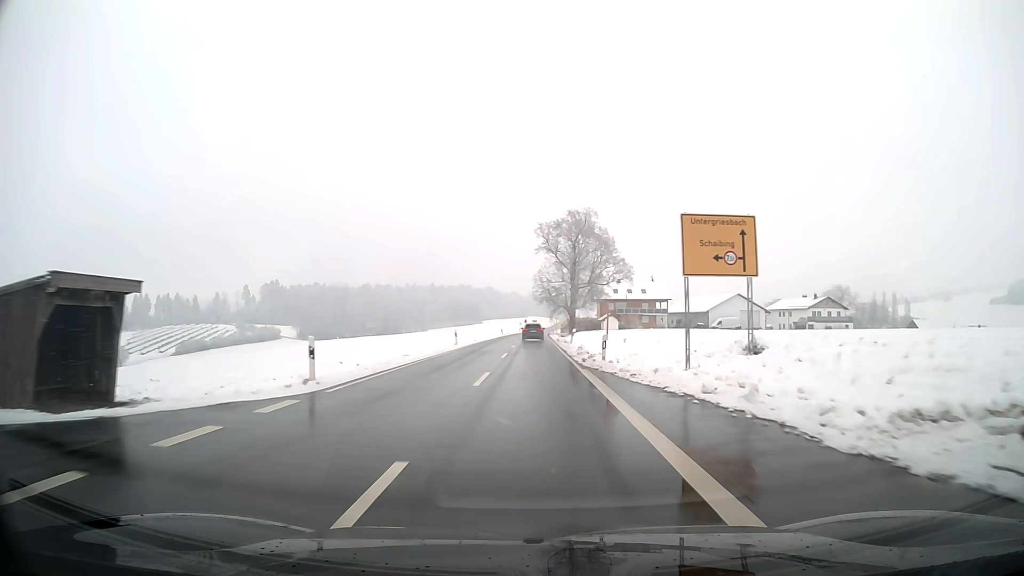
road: secondary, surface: asphalt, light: Day
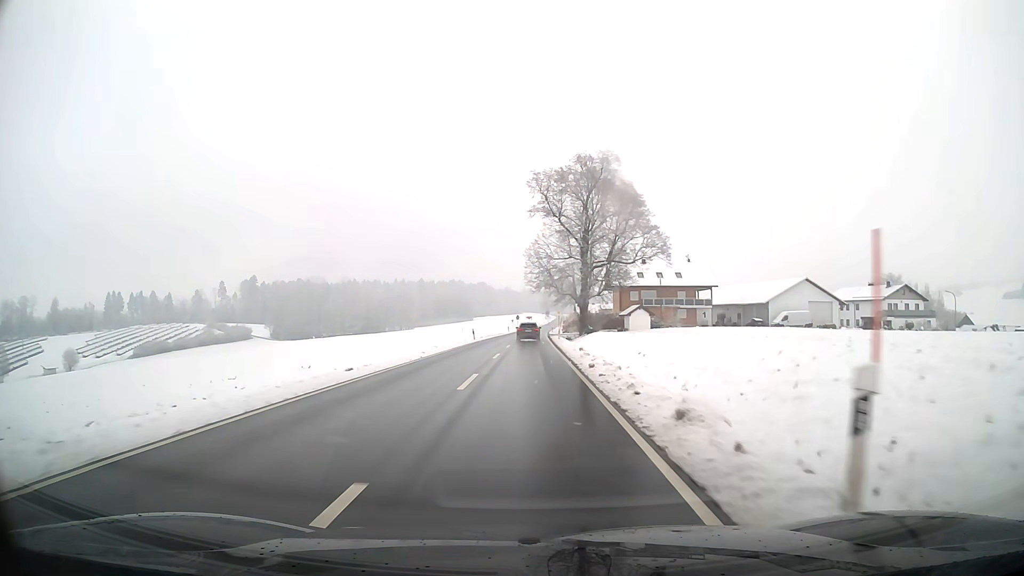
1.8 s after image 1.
(+0.1, +37.0) m; 0°
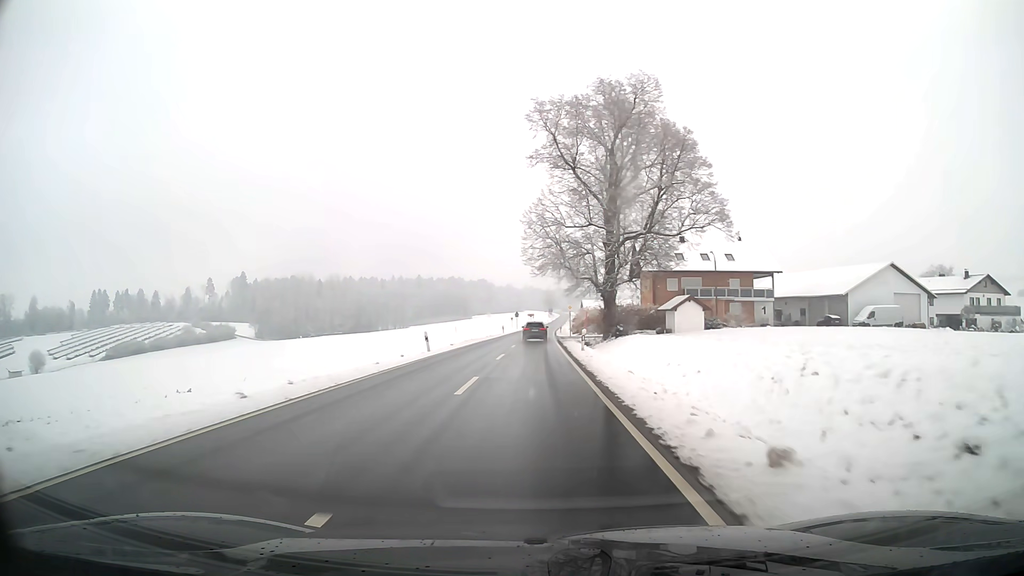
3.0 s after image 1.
(0.0, +24.9) m; 0°
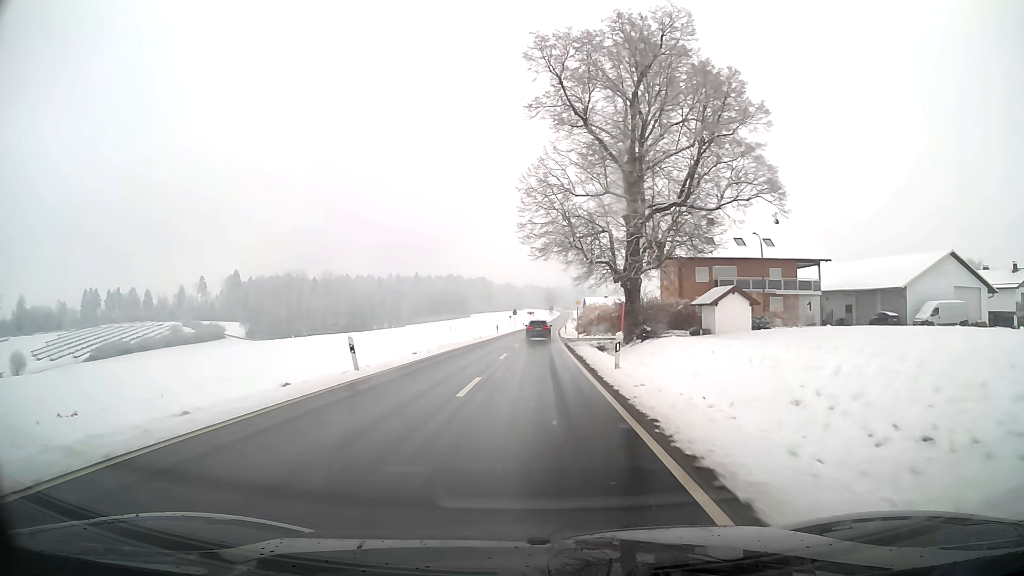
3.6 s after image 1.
(0.0, +12.6) m; 0°
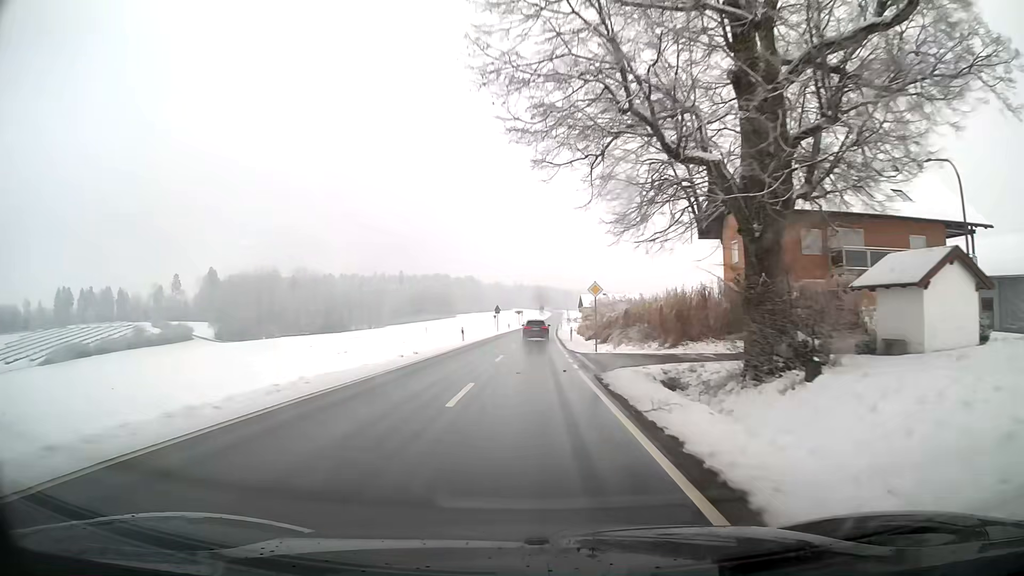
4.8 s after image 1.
(+0.1, +25.3) m; +1°
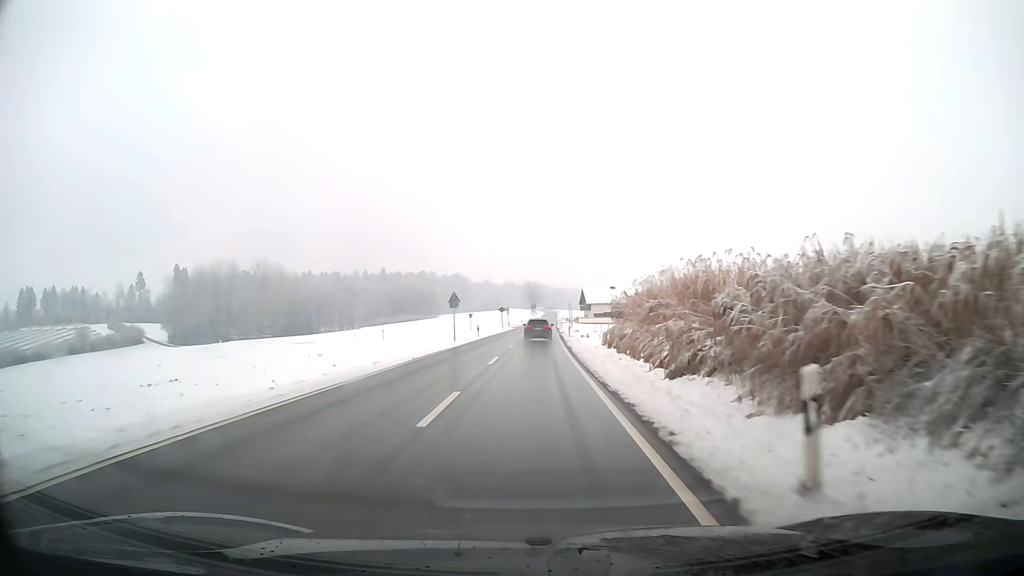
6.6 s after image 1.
(+0.3, +38.2) m; +1°
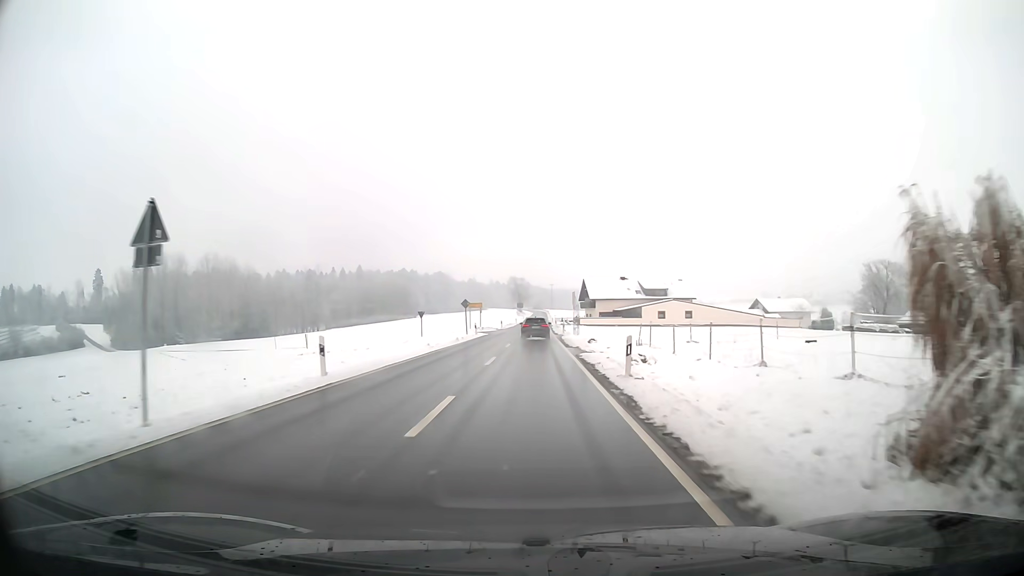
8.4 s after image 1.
(+0.3, +36.7) m; +1°
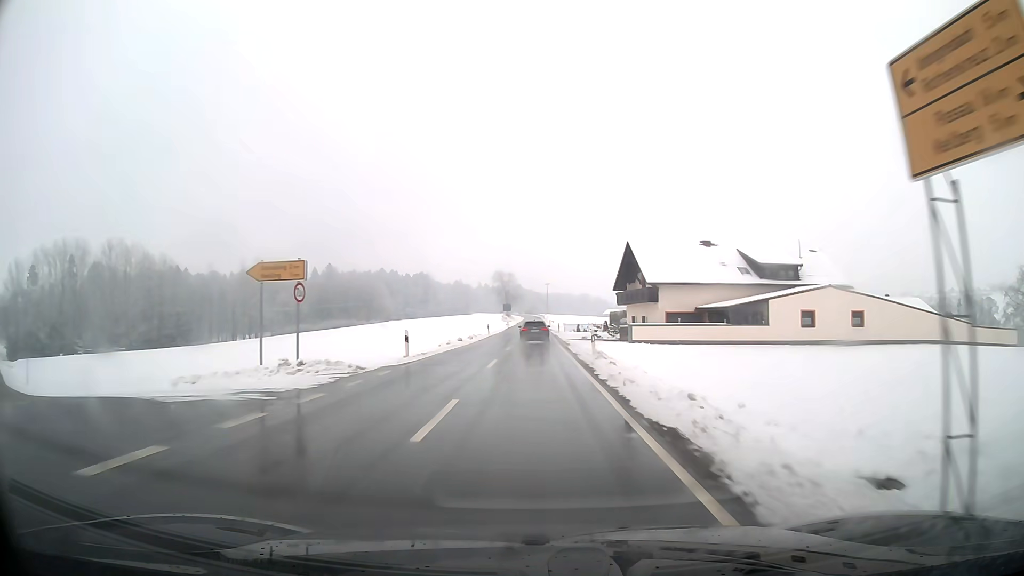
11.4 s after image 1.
(+0.3, +60.1) m; +1°
